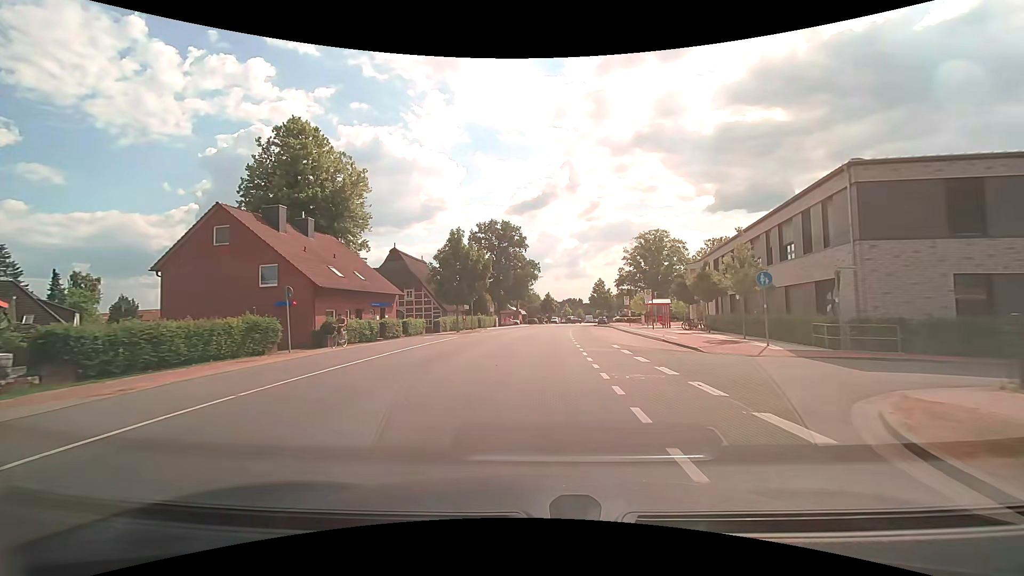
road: secondary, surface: asphalt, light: Day
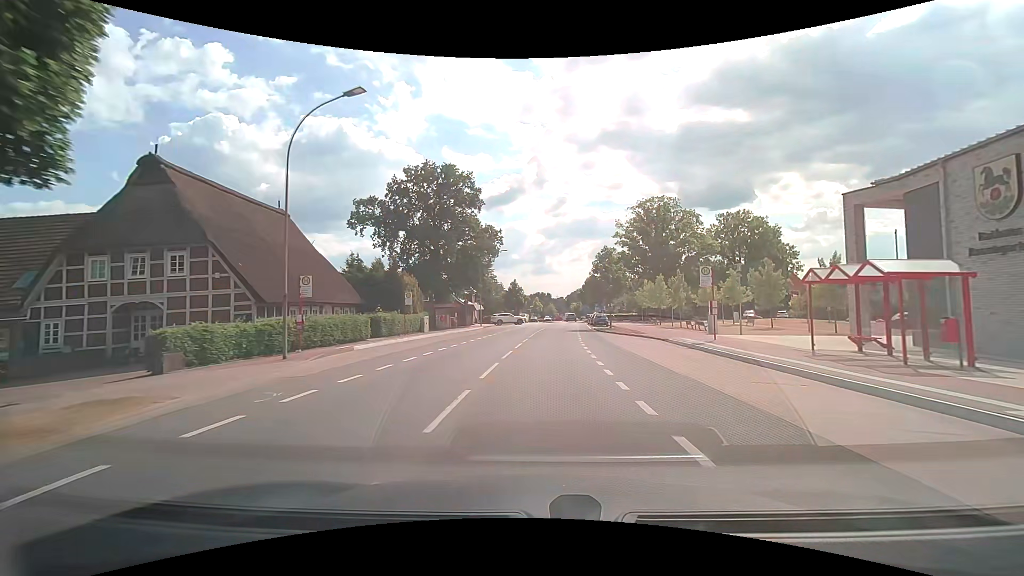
(+0.9, +35.0) m; +4°
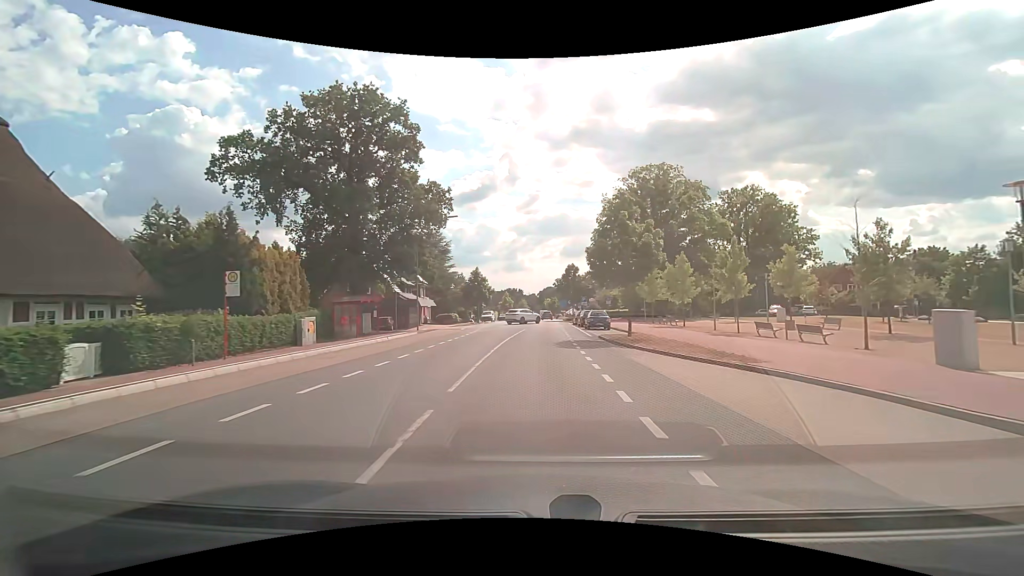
(+0.5, +19.8) m; +3°
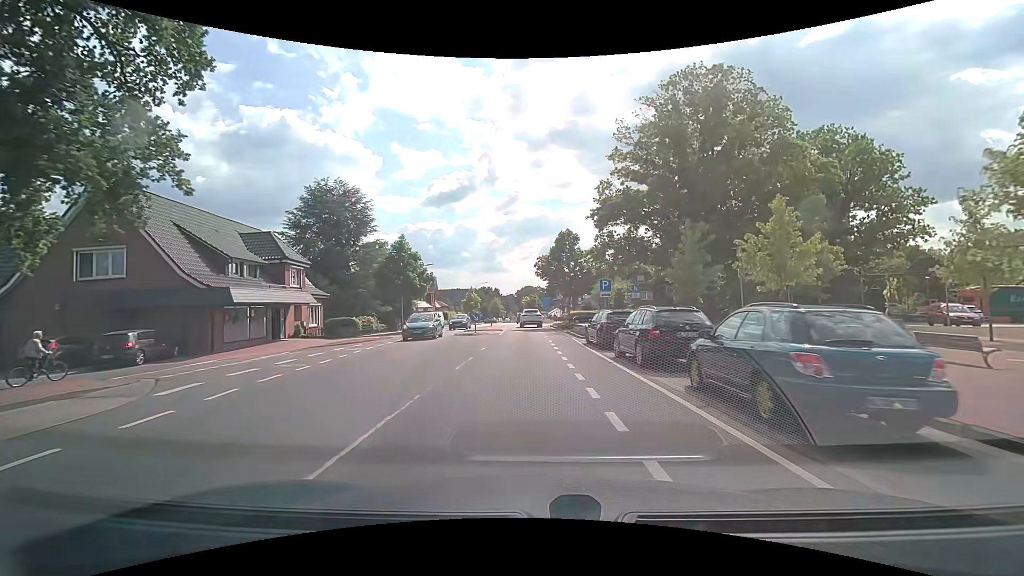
(+0.8, +30.9) m; +3°
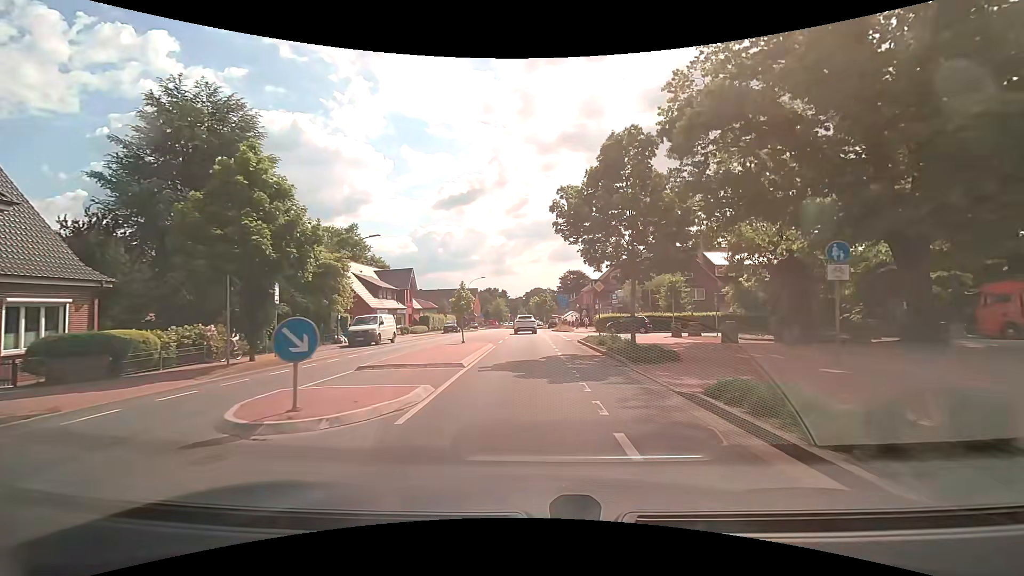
(-0.3, +23.8) m; -2°
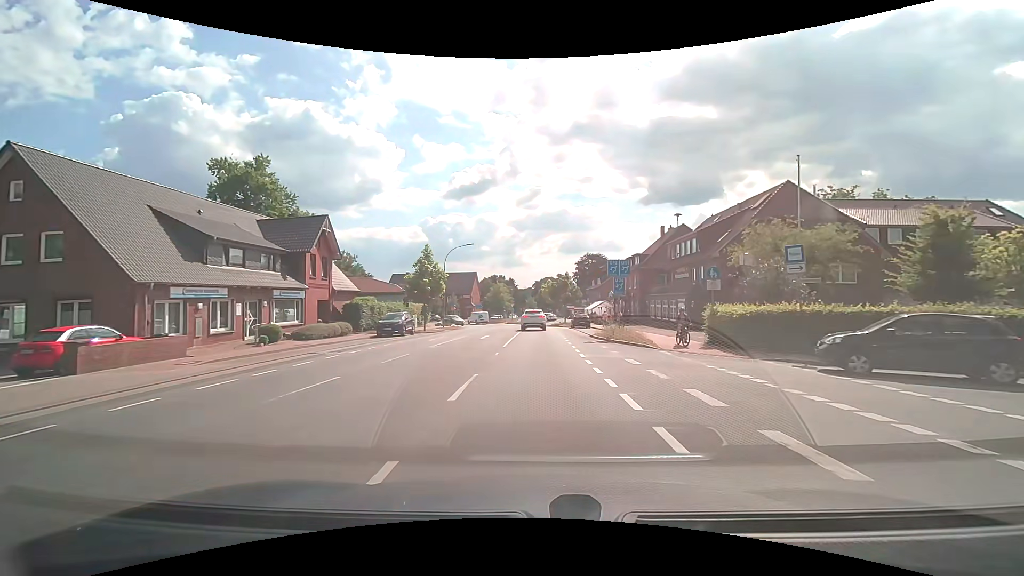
(-0.5, +31.1) m; -1°
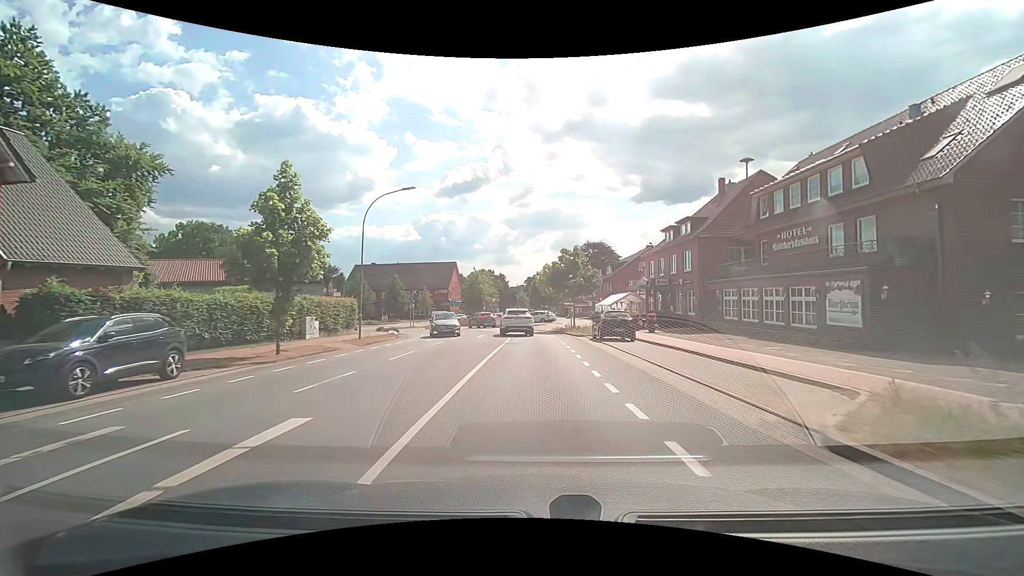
(+0.2, +23.4) m; 0°
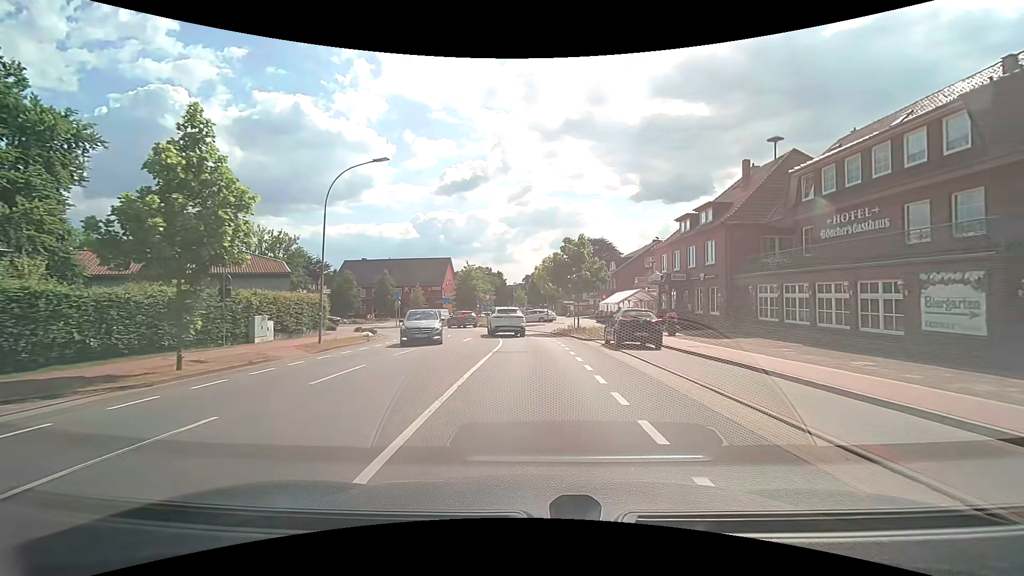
(0.0, +5.2) m; +1°
